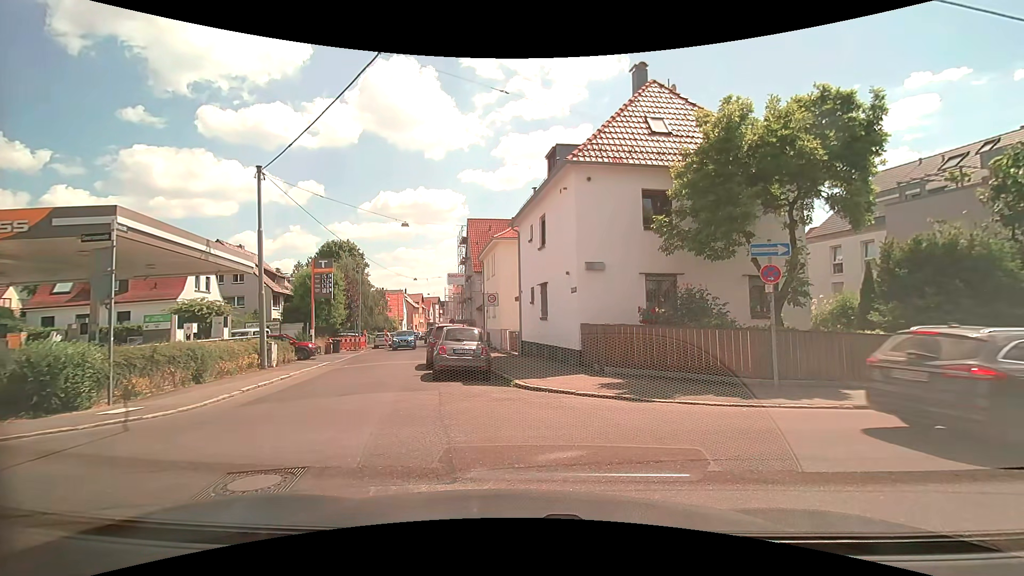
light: Day
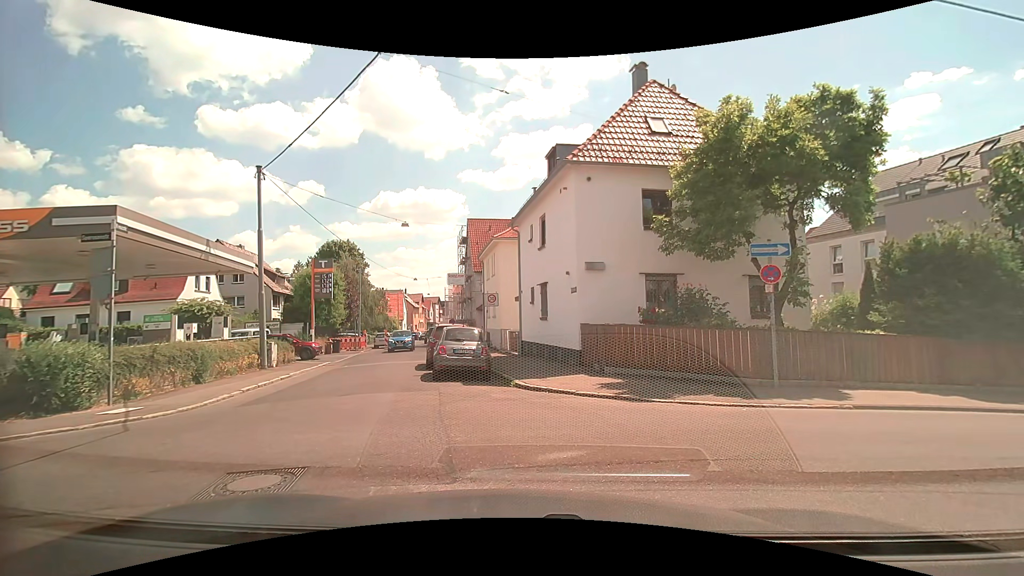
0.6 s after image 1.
(0.0, 0.0) m; 0°
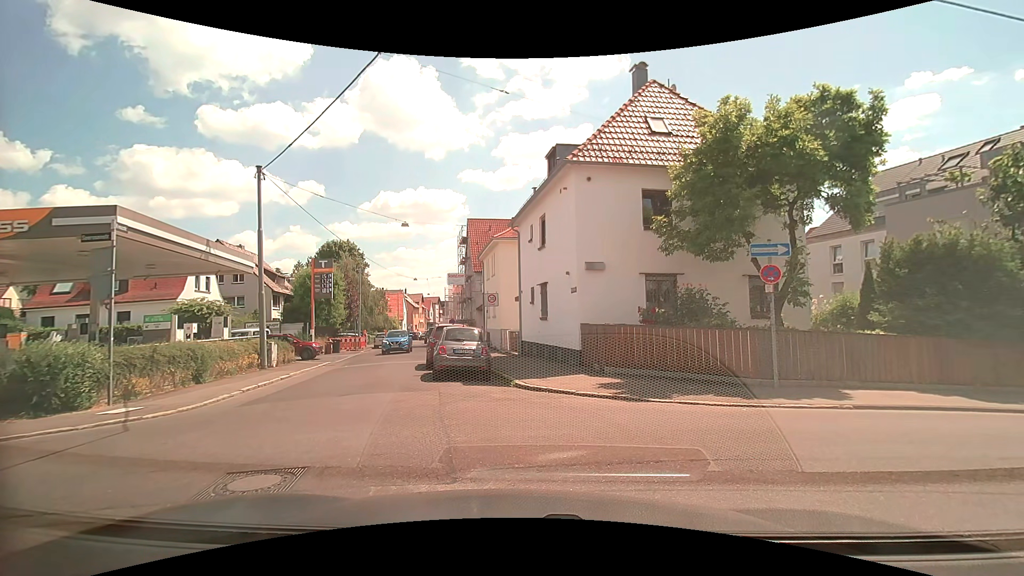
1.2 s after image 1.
(0.0, 0.0) m; 0°
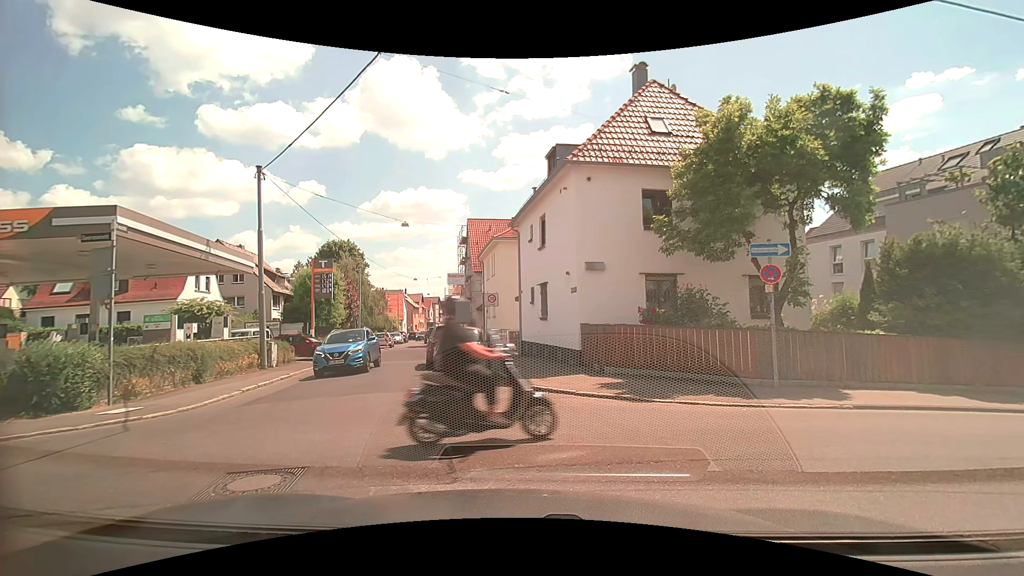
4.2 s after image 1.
(0.0, 0.0) m; 0°
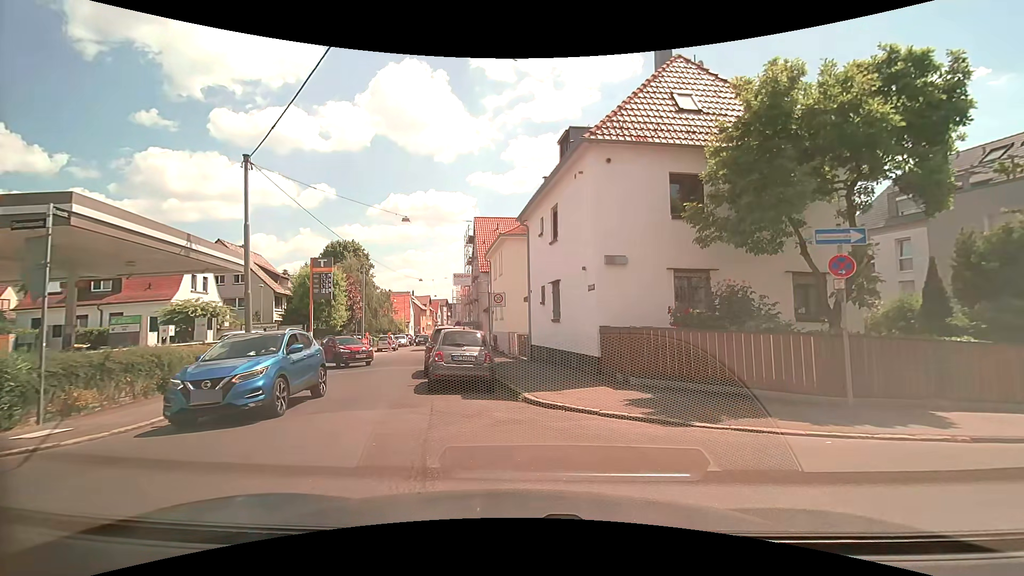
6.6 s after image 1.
(0.0, +2.2) m; -1°
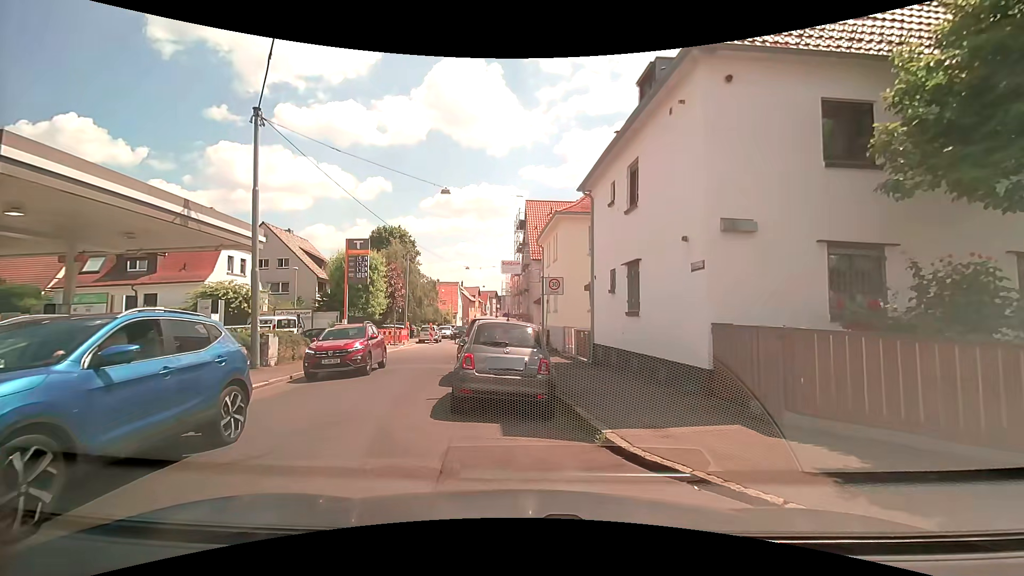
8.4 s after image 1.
(-0.2, +4.2) m; -4°
